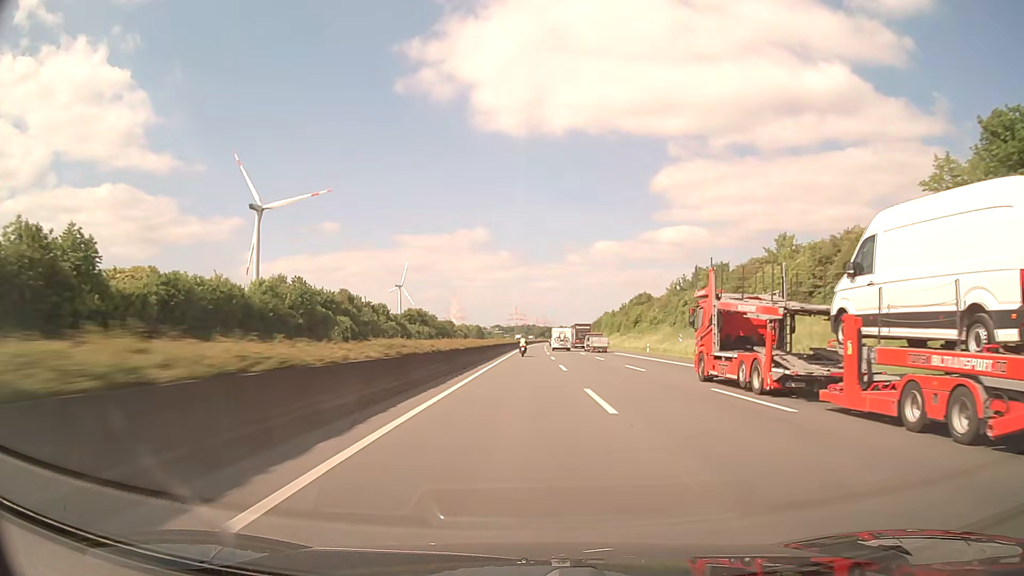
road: motorway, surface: asphalt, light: Day
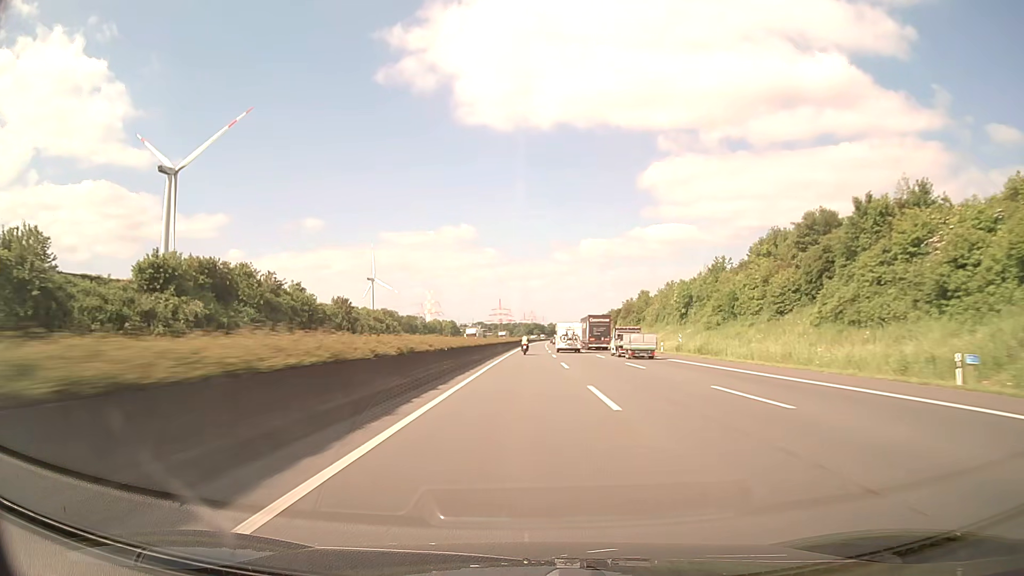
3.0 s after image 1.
(+1.1, +107.7) m; +1°
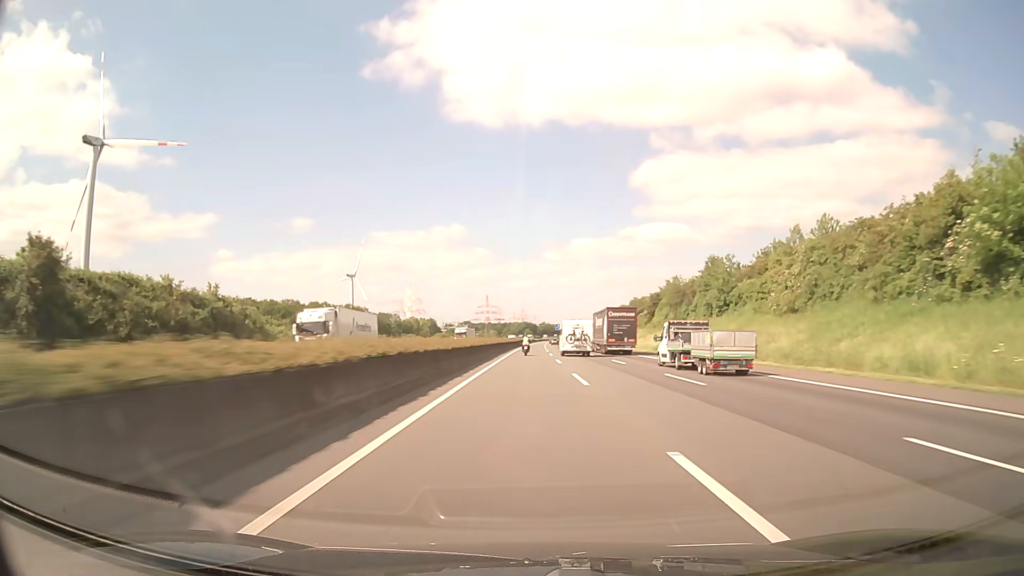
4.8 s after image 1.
(+0.5, +65.0) m; +1°
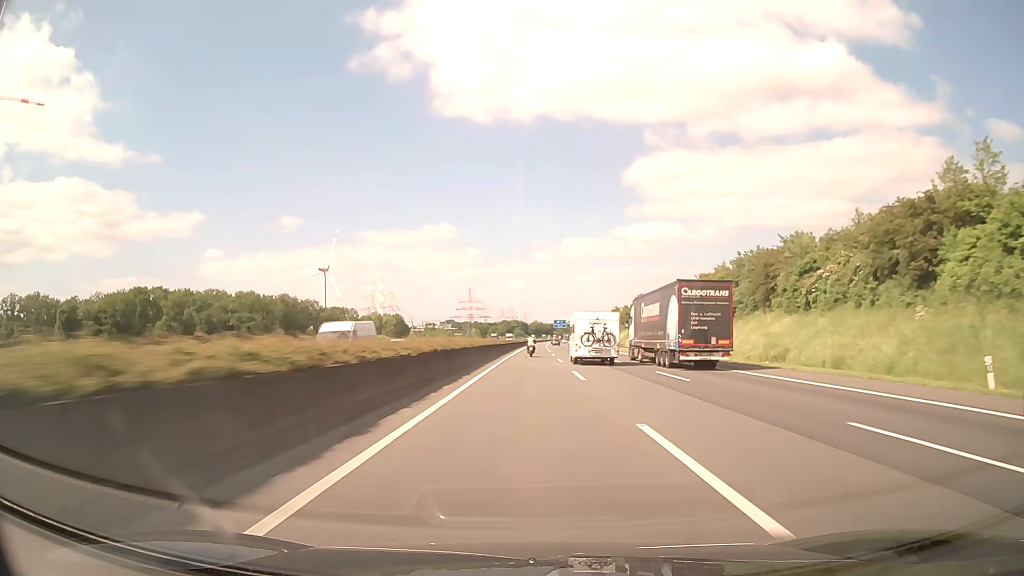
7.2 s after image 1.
(+0.6, +87.3) m; +1°
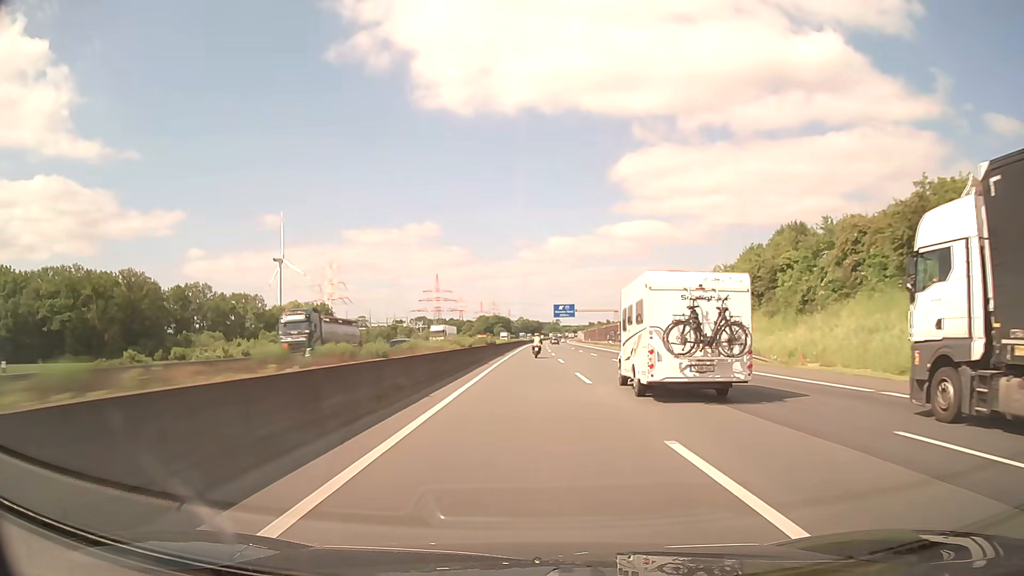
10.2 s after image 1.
(+1.1, +110.0) m; +1°
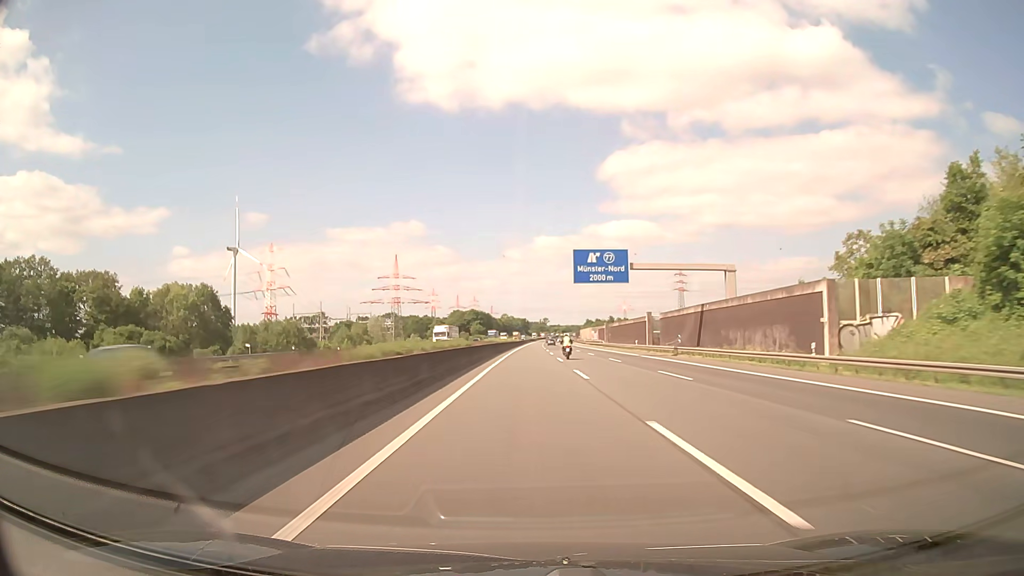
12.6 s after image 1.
(+0.6, +88.1) m; +1°
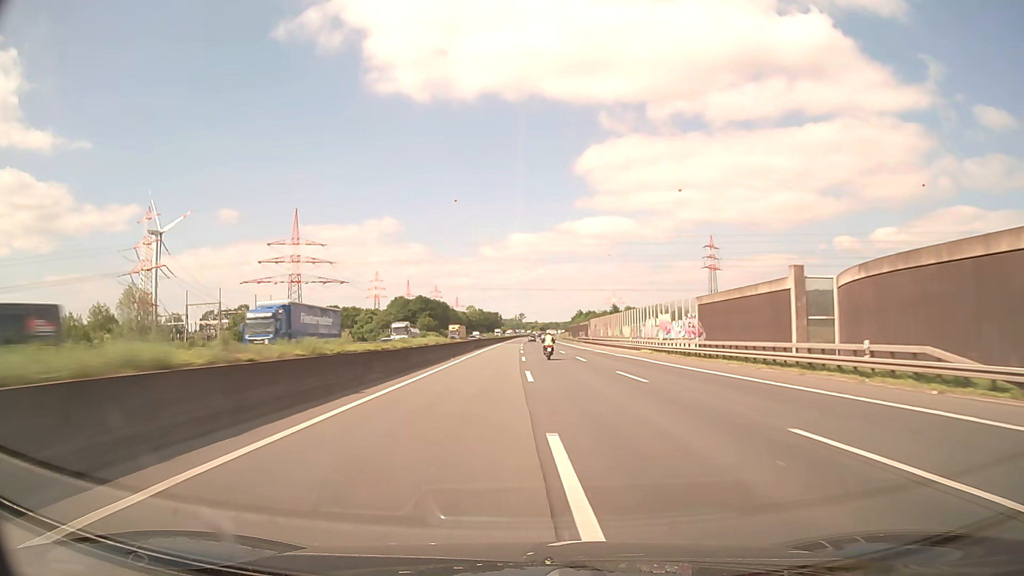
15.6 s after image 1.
(+1.9, +109.3) m; +2°
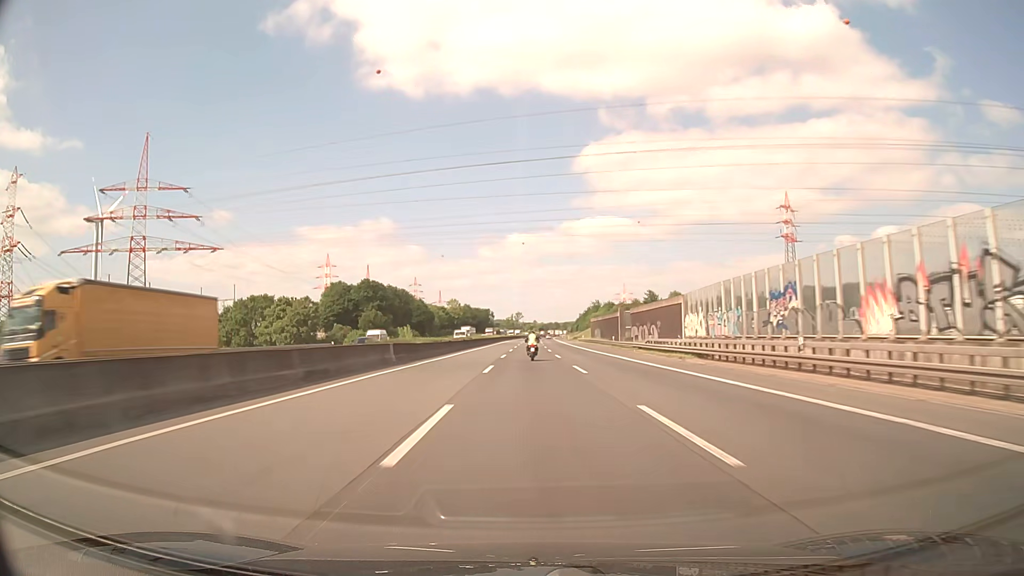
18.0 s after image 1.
(+0.7, +86.2) m; 0°
(0, +10) (0, +20) (0, +30) (0, +40) (0, +50) (0, +60) (0, +70) (0, +80) (0, +90) (0, +100) m
